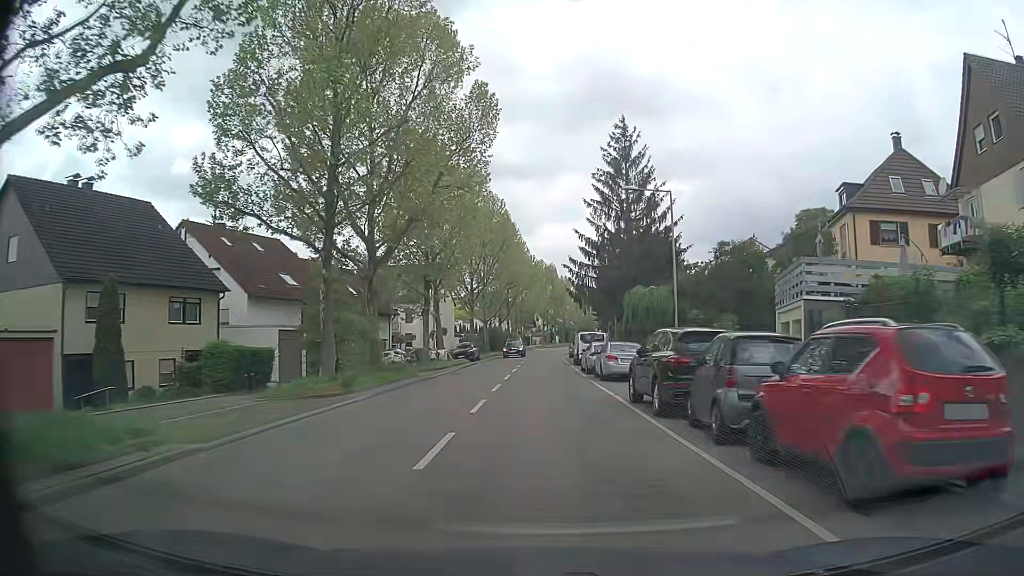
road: tertiary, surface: asphalt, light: Day
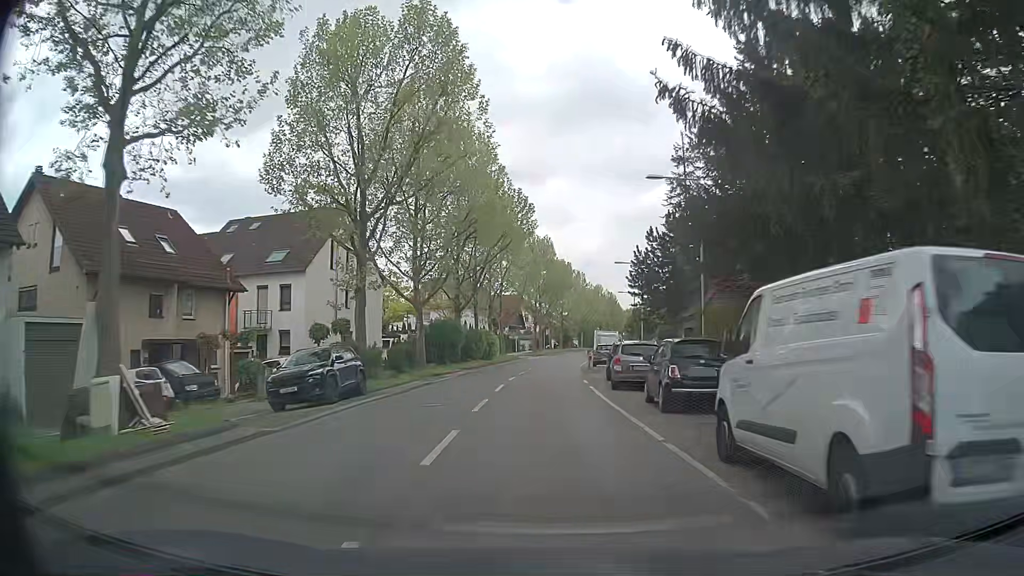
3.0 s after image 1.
(+0.3, +36.1) m; 0°
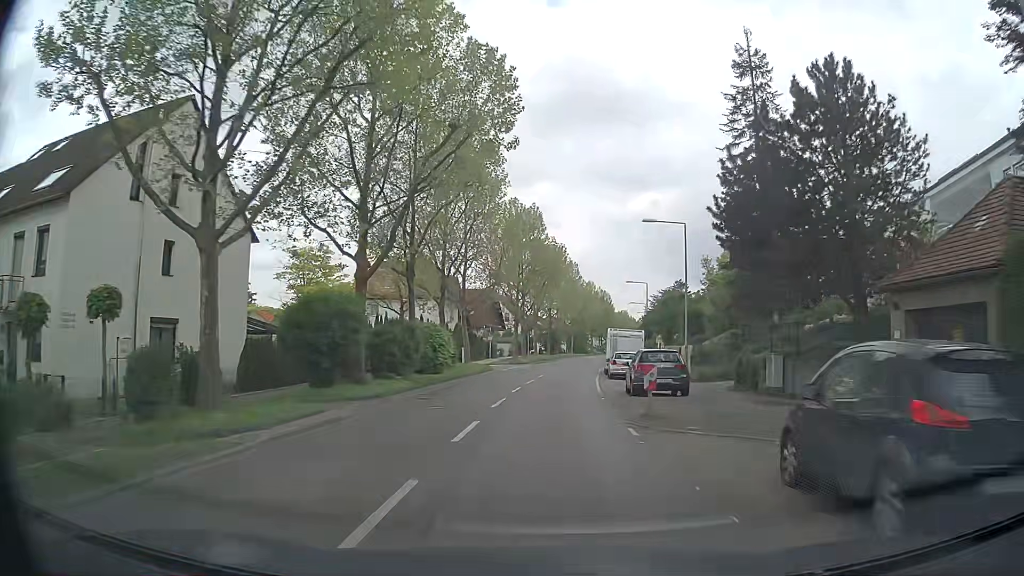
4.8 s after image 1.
(+0.5, +21.9) m; +3°
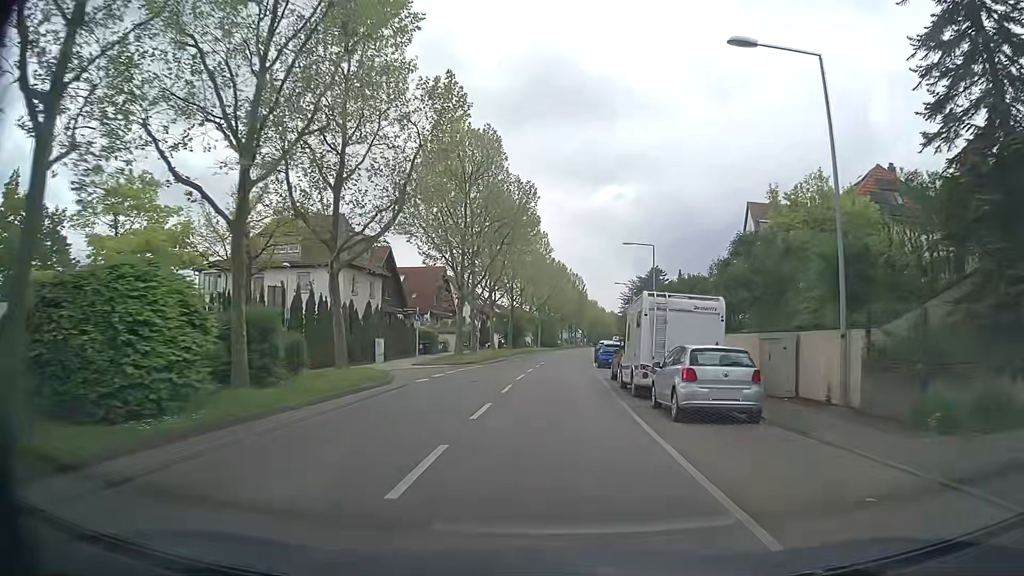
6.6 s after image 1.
(+0.4, +22.1) m; +2°
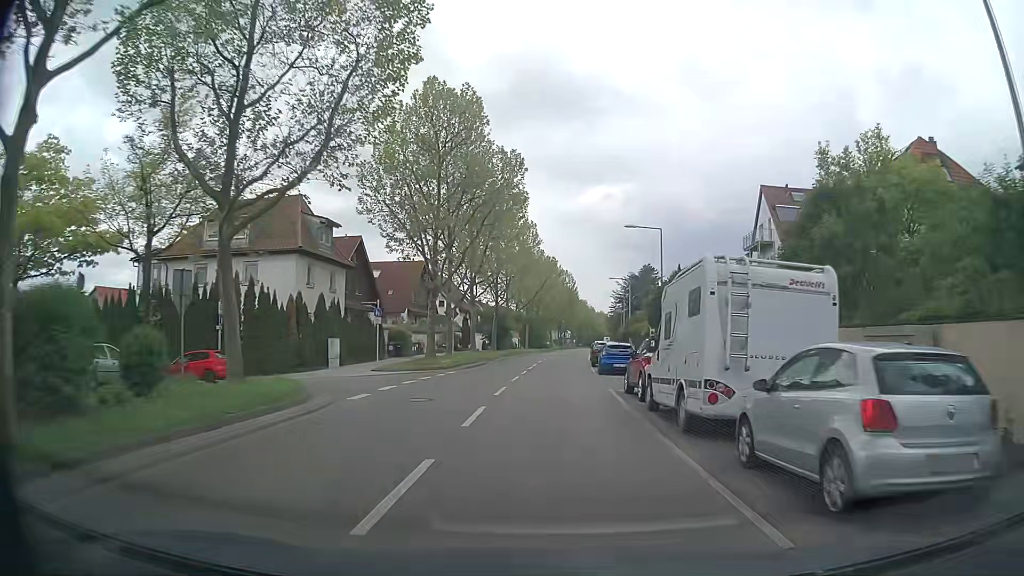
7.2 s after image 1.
(+0.1, +7.2) m; +2°
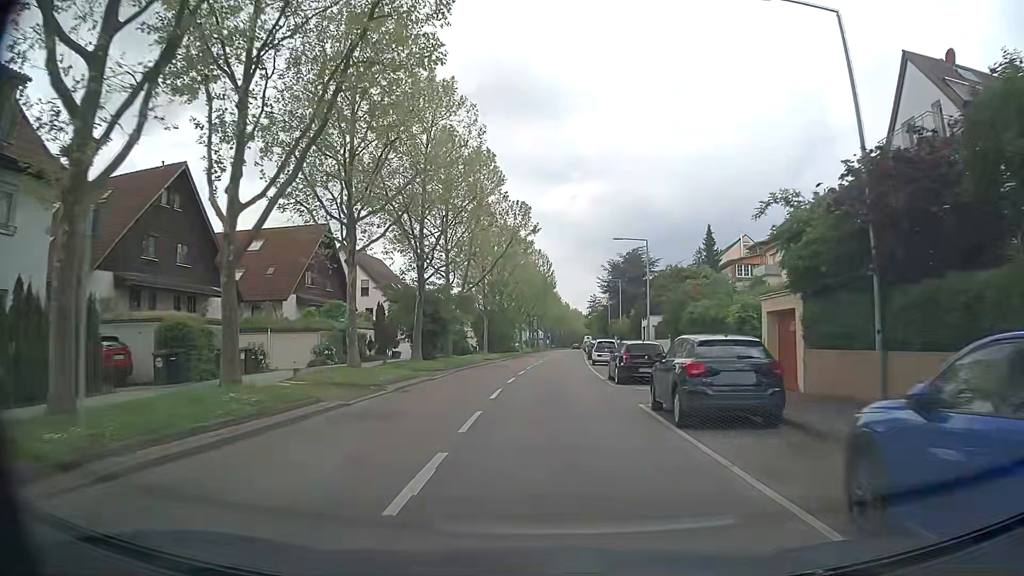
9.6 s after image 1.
(+0.4, +28.5) m; +2°
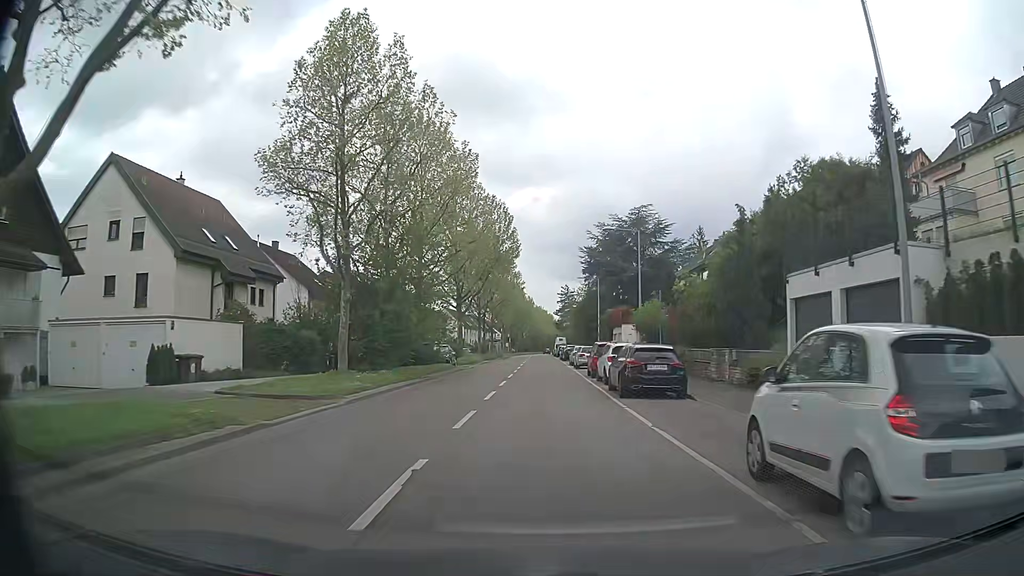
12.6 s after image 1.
(+1.3, +36.1) m; +4°
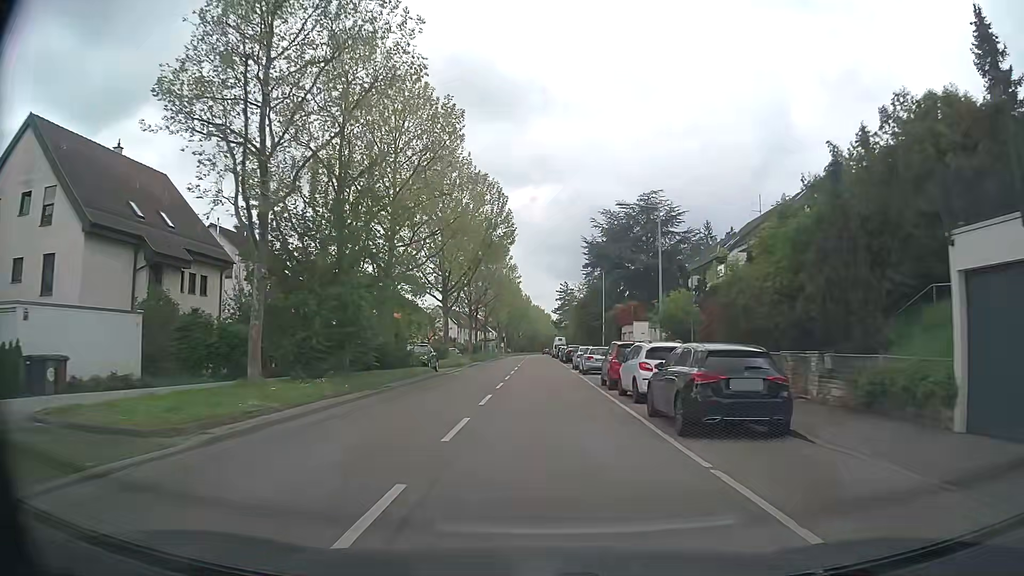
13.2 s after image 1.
(0.0, +7.6) m; 0°
(0, +10) (0, +20) (0, +30) (+1, +40) (+1, +50) (+1, +60) (+1, +70) (+1, +80) (+1, +90) (+1, +100) m
